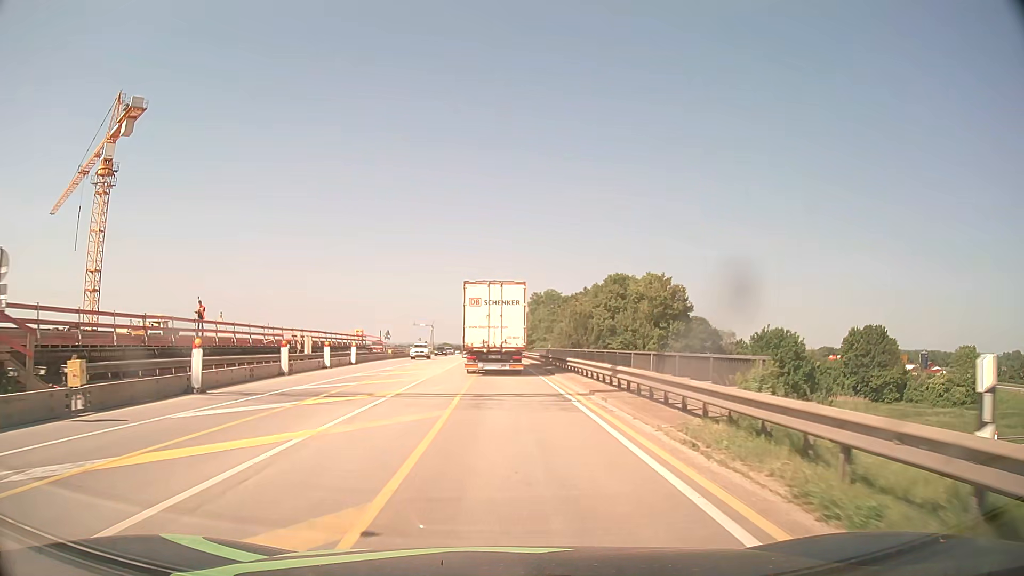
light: Day
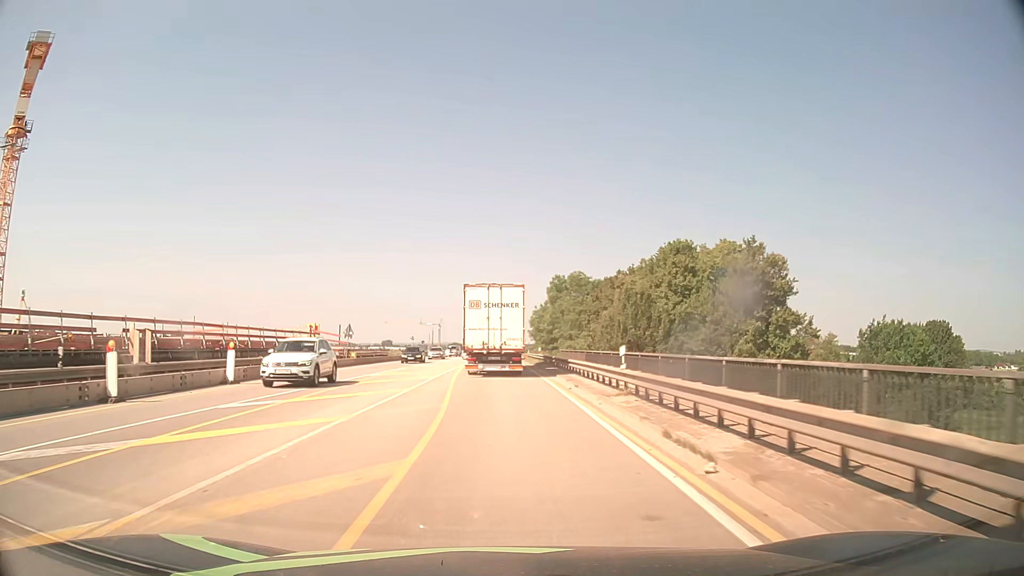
(-0.2, +22.4) m; -1°
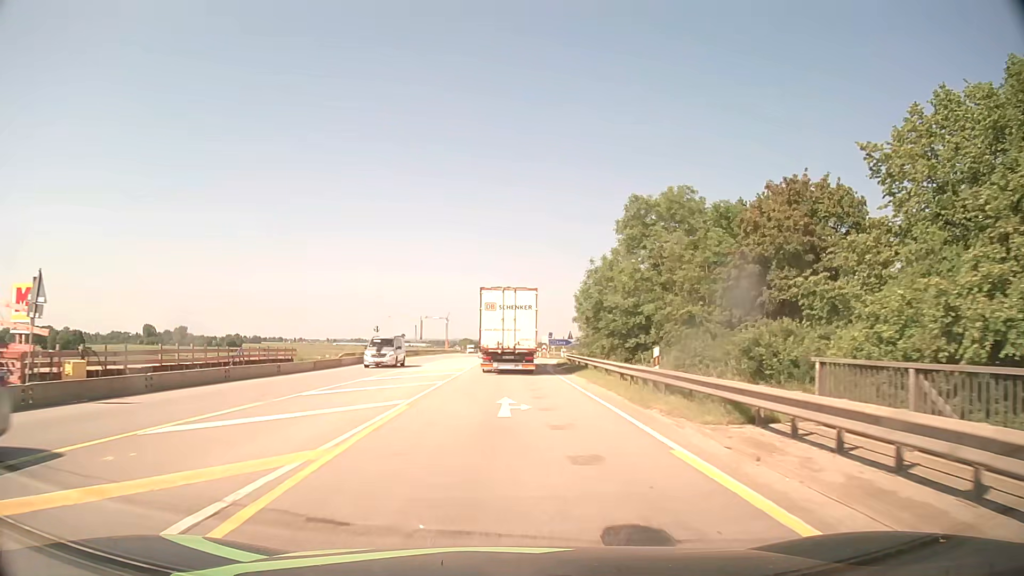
(-0.5, +37.8) m; -1°
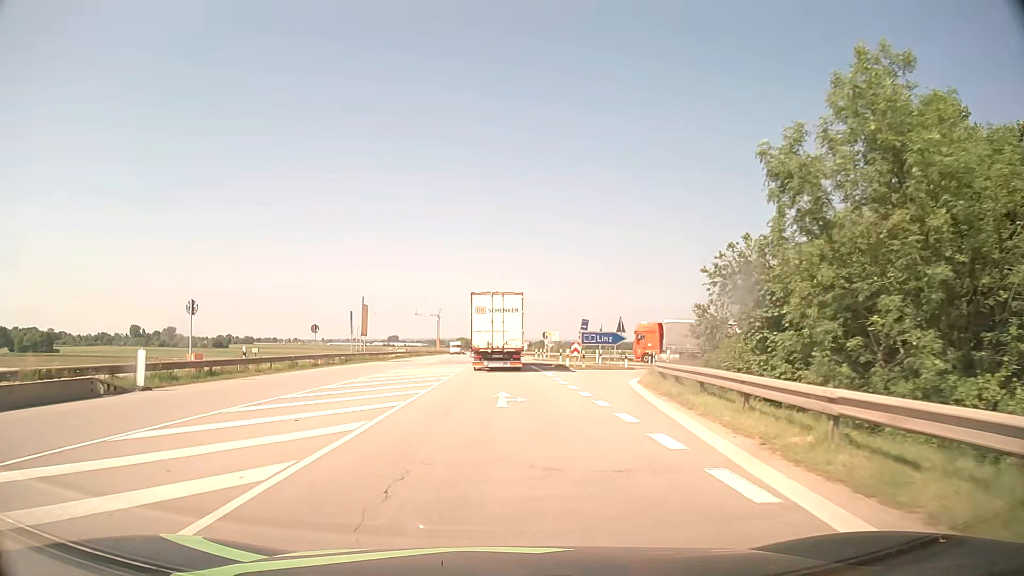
(+0.2, +38.1) m; 0°
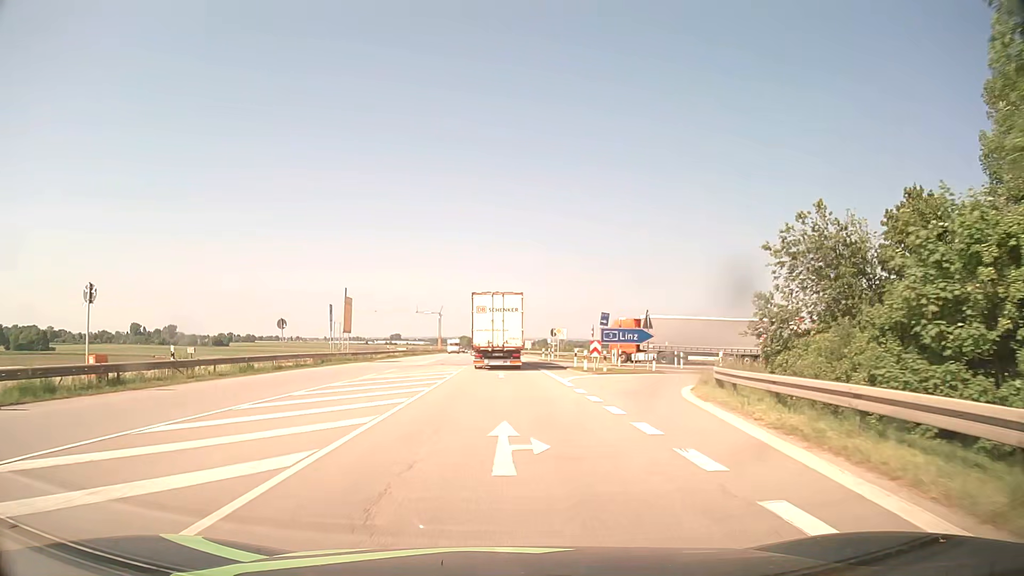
(0.0, +7.6) m; 0°
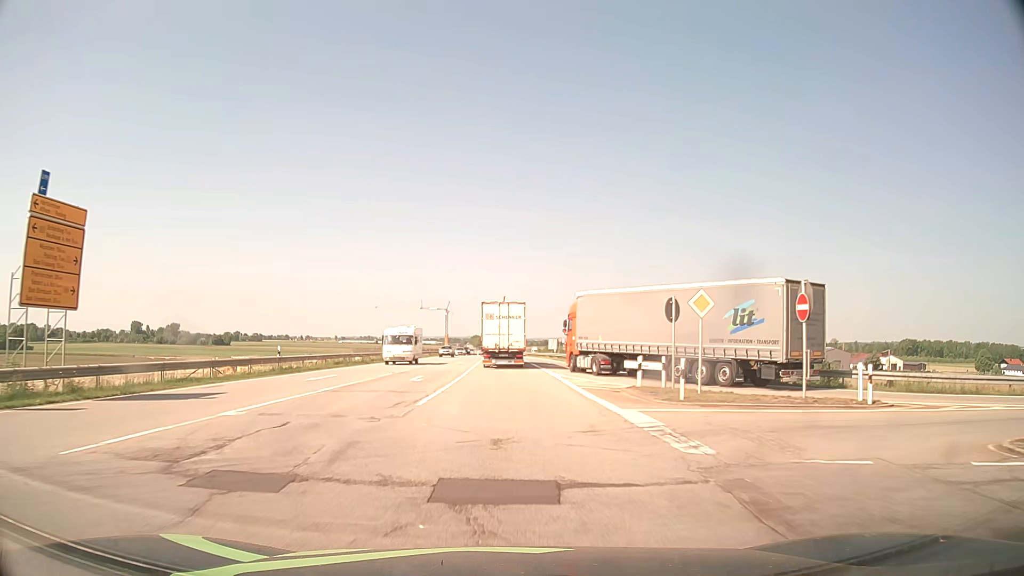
(-0.3, +38.3) m; -1°
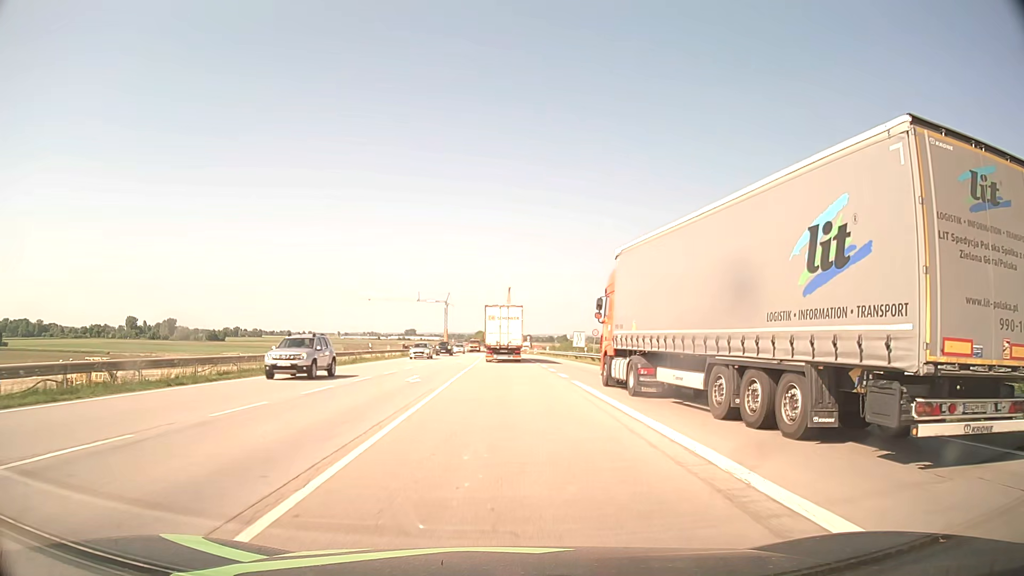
(-0.1, +30.7) m; 0°
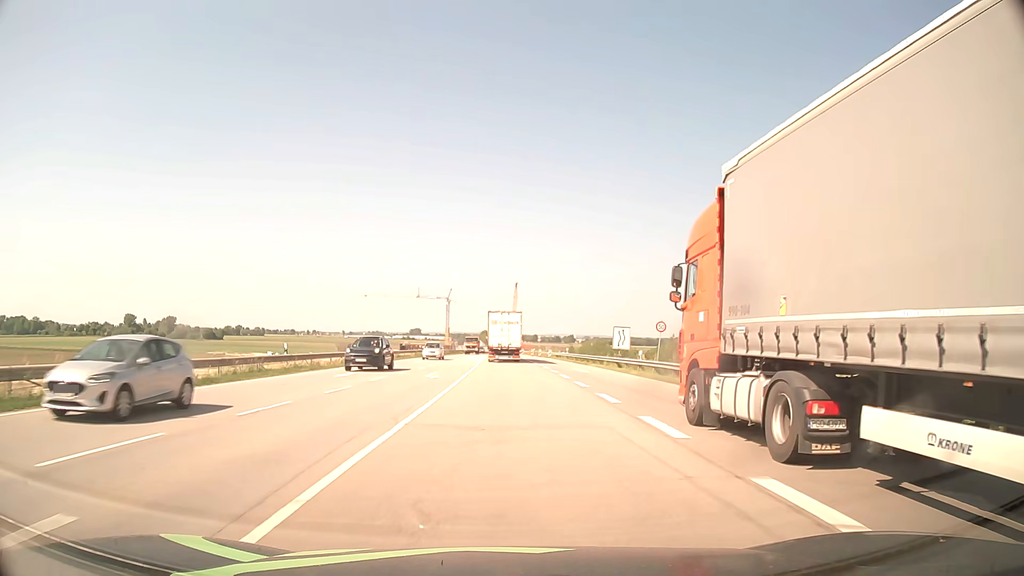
(-0.2, +23.0) m; -1°
(0, +10) (0, +20) (0, +30) (0, +40) (0, +50) (0, +60) (0, +70) (0, +80) (0, +90) (0, +100) m
